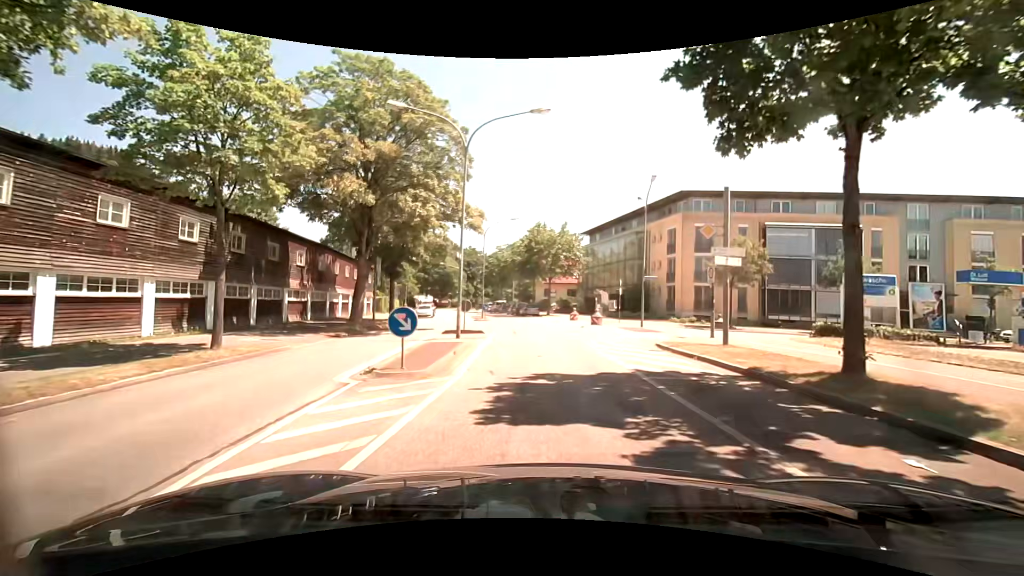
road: secondary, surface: asphalt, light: Day
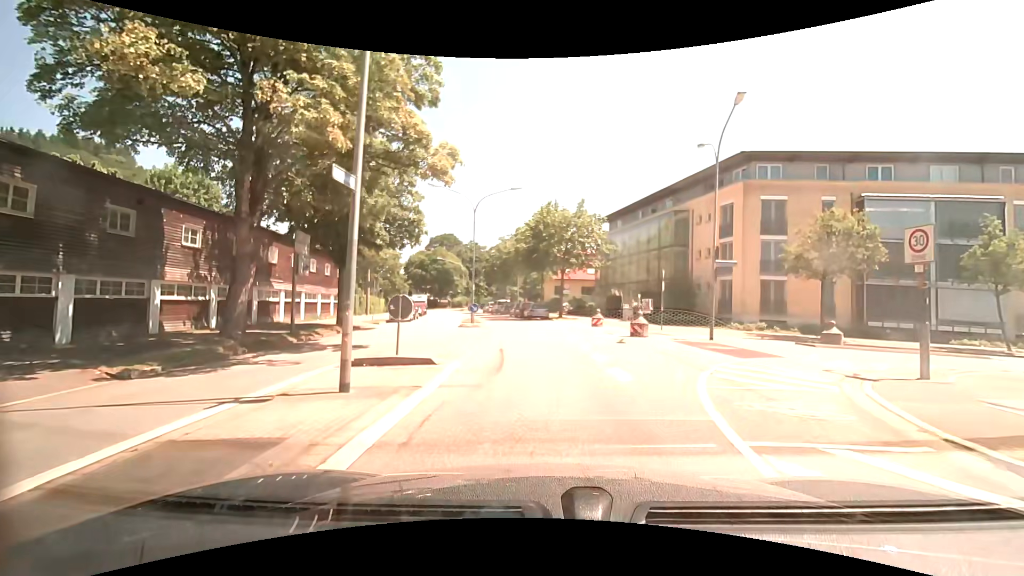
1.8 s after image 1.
(-0.1, +12.1) m; -1°
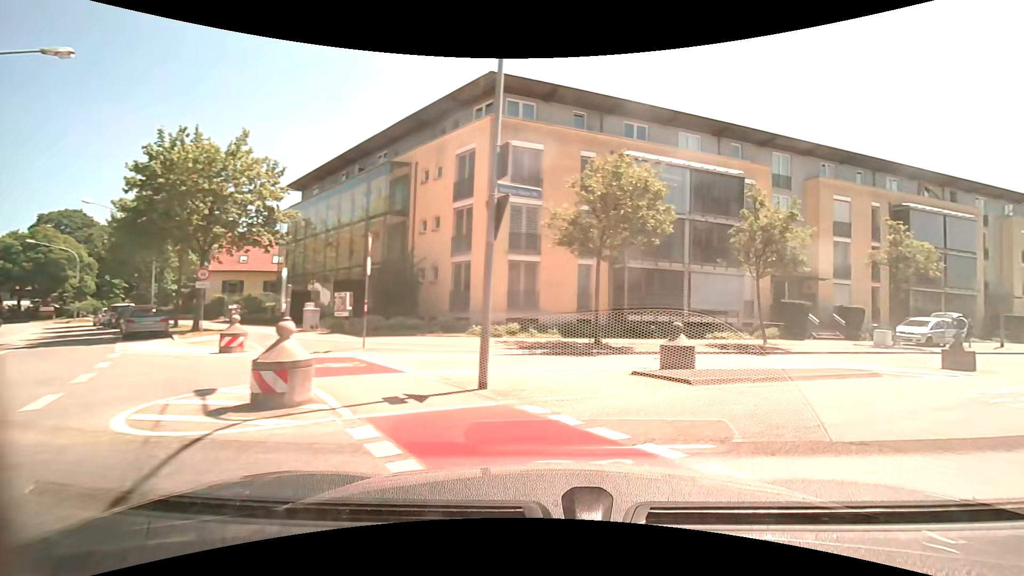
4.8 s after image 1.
(+2.7, +14.6) m; +34°
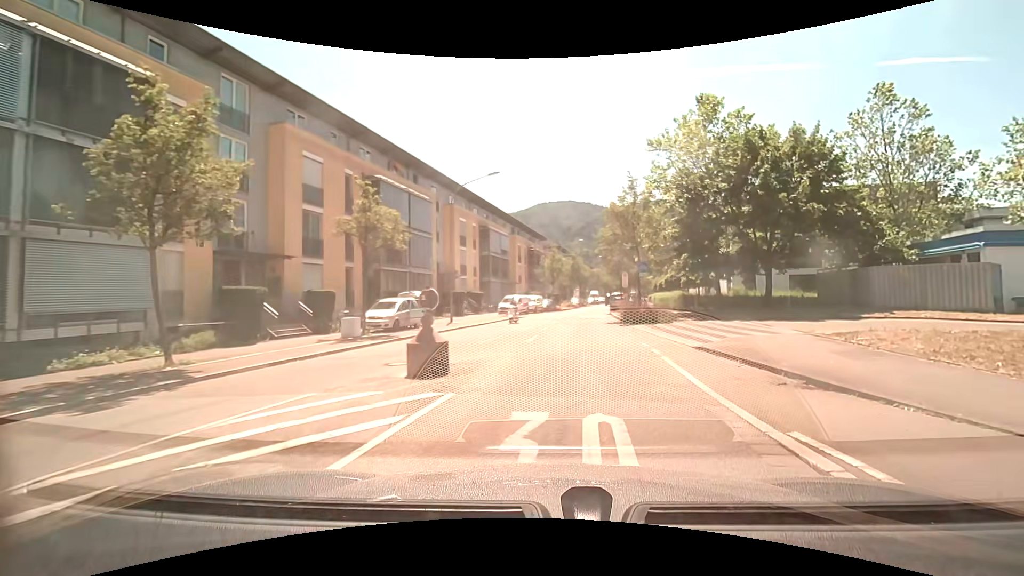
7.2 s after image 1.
(+5.2, +9.9) m; +53°
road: unclassified
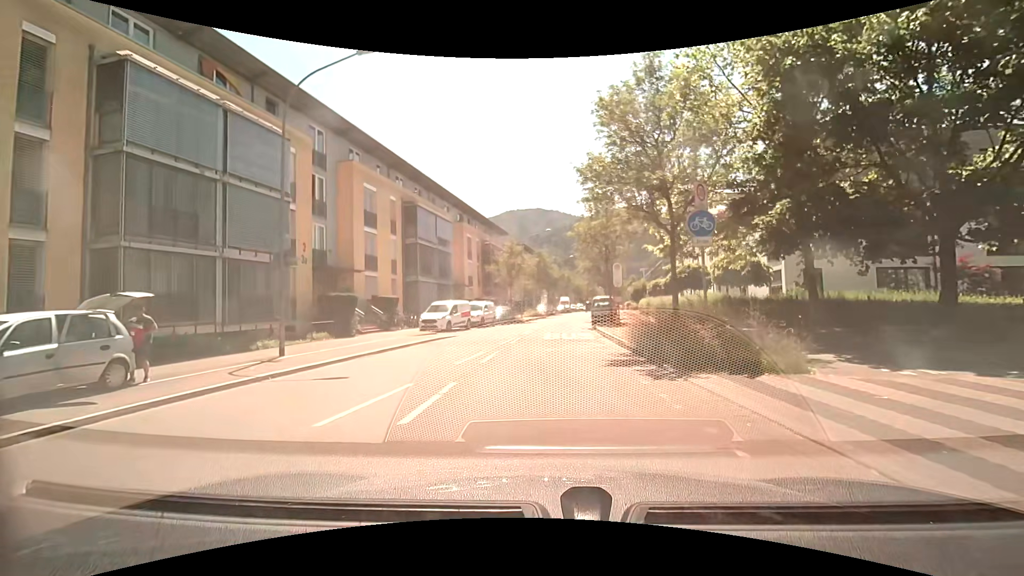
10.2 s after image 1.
(+0.7, +16.5) m; +2°
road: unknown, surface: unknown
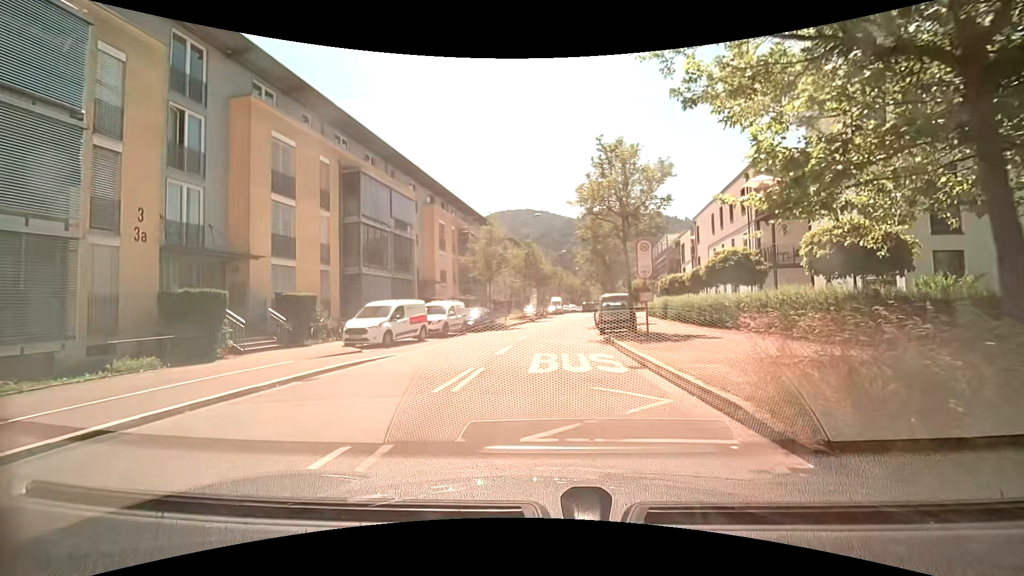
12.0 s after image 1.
(+0.1, +9.7) m; +3°
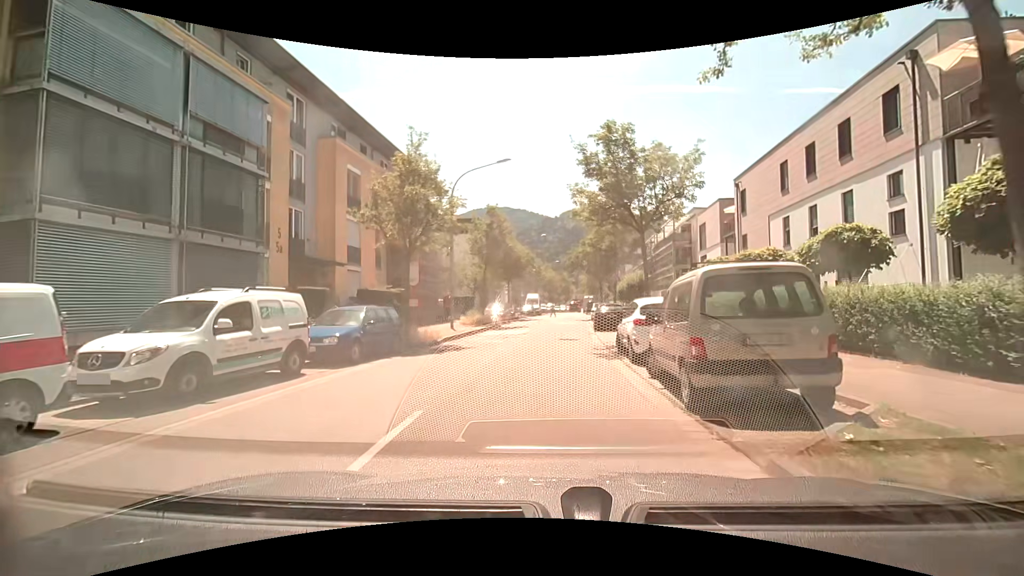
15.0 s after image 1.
(+0.1, +16.5) m; +2°
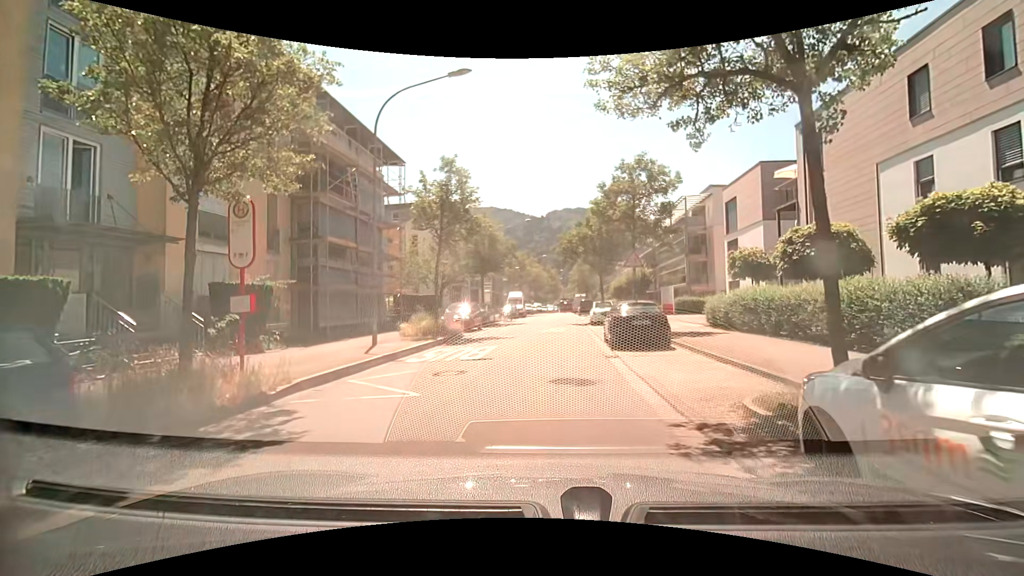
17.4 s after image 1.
(+0.1, +10.7) m; +1°
